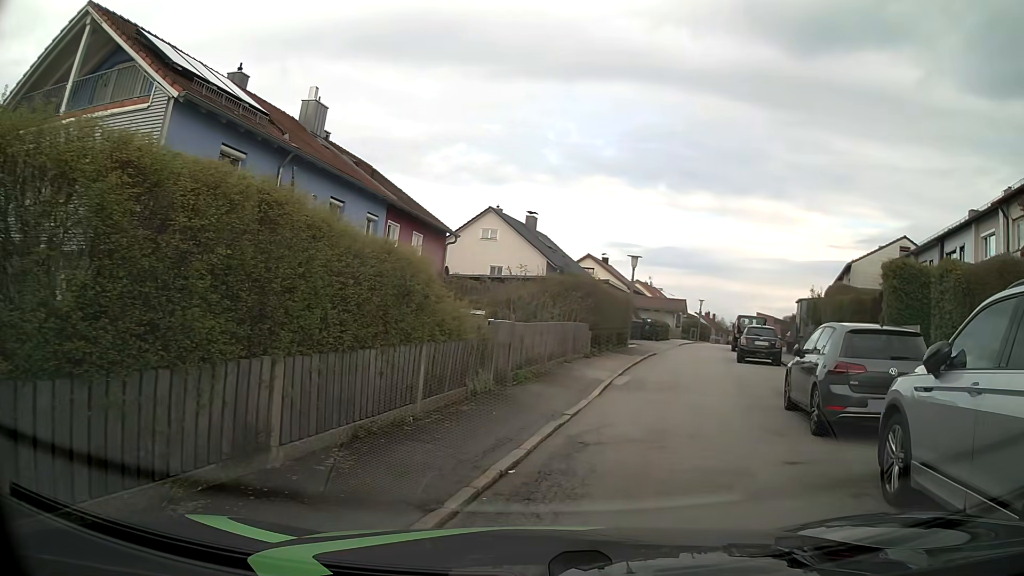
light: Day
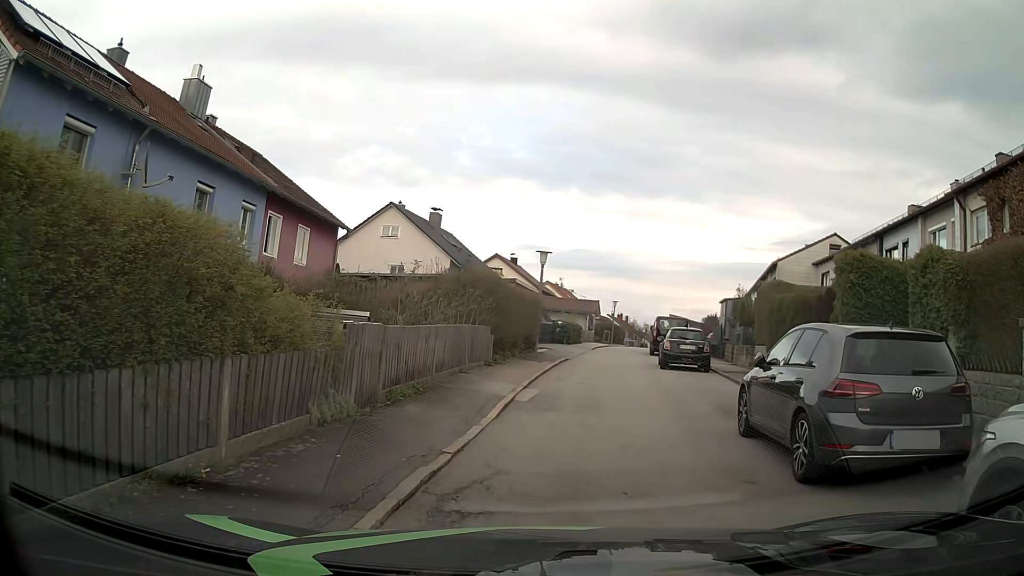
(+0.3, +2.7) m; +9°
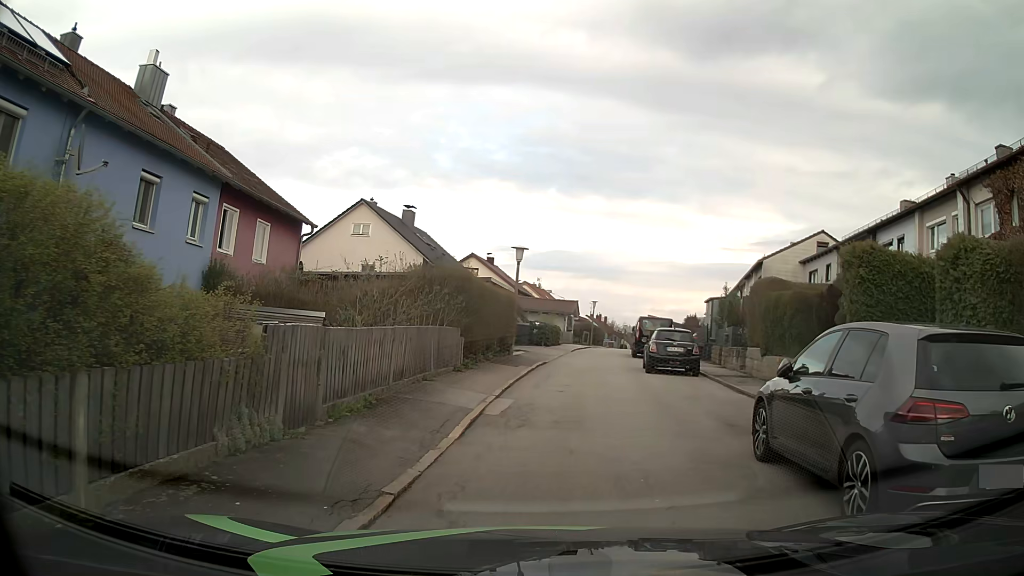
(0.0, +1.7) m; 0°
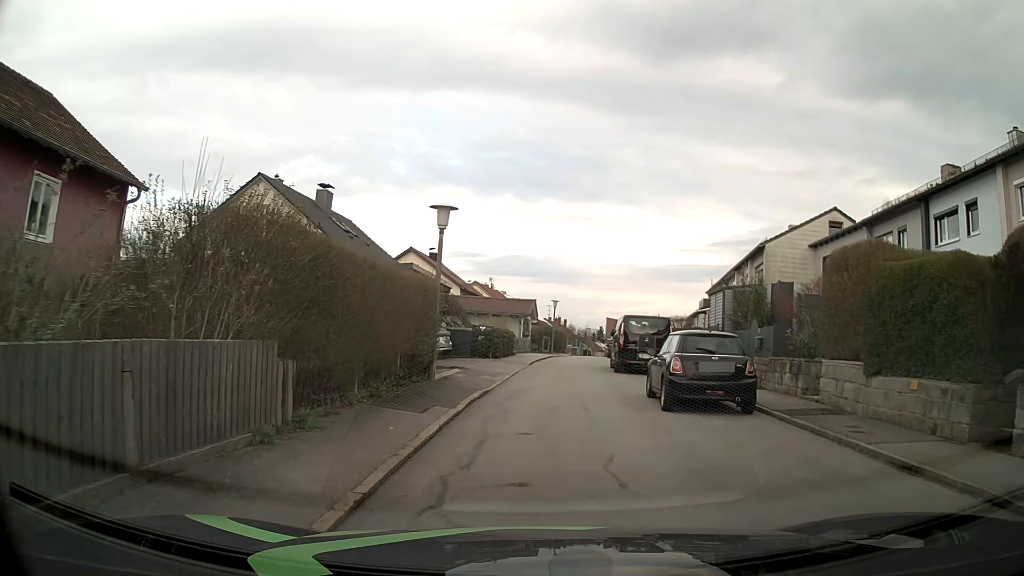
(+0.6, +9.3) m; +5°
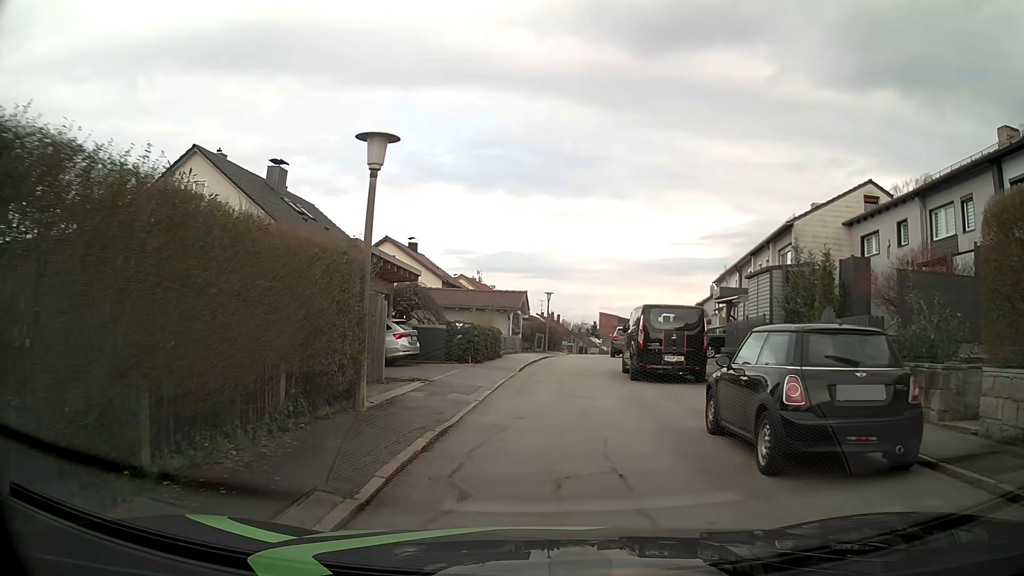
(+0.1, +5.7) m; +2°
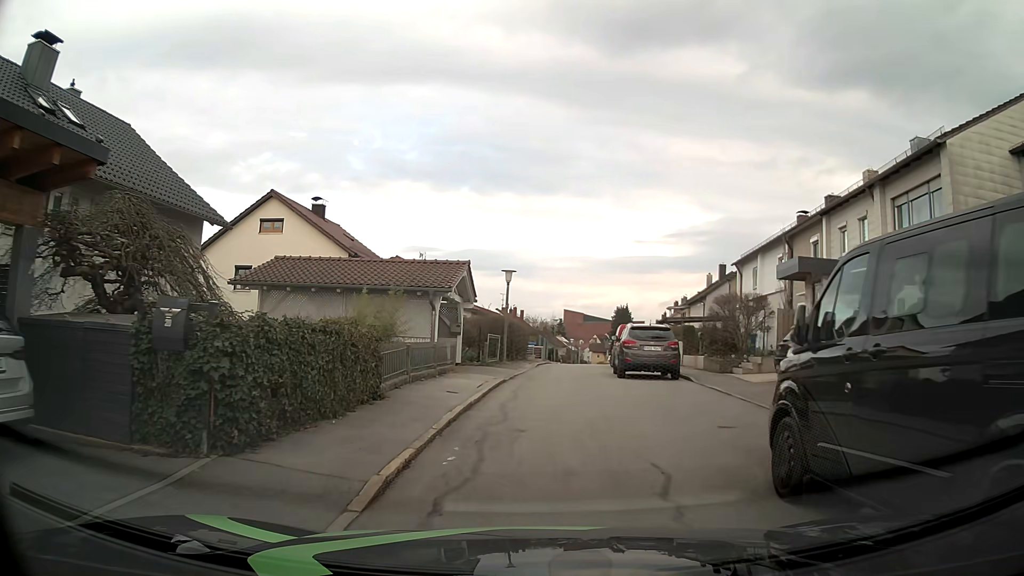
(+0.2, +15.7) m; +2°
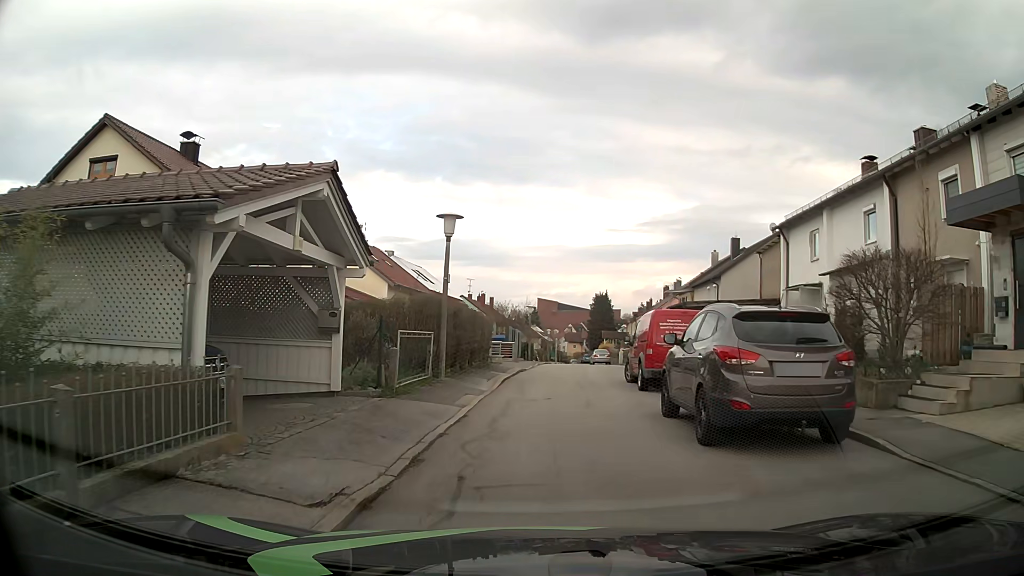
(+0.4, +12.3) m; +3°
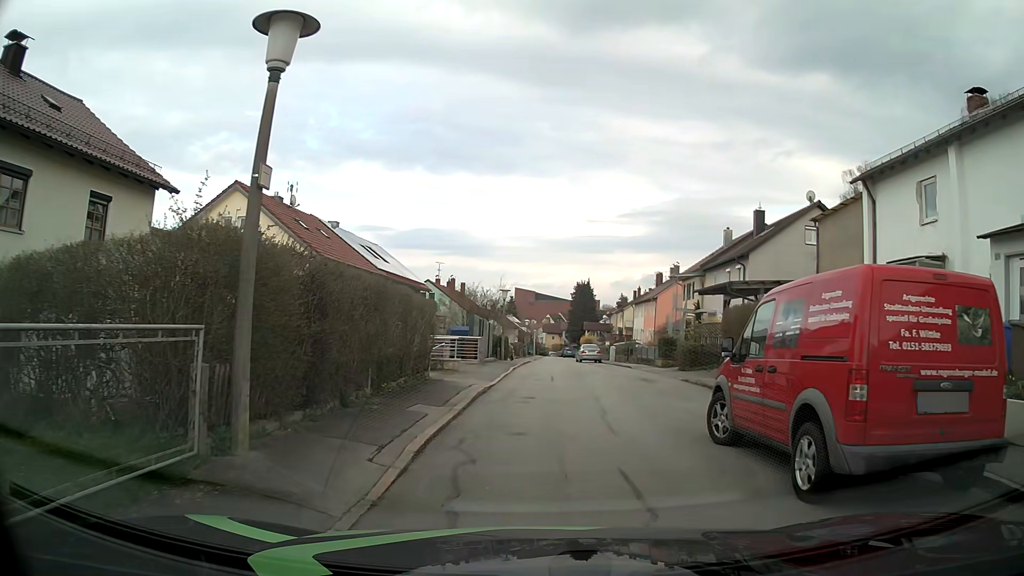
(0.0, +10.2) m; +1°
(0, +10) (+1, +20) (+1, +30) (+1, +40) (+2, +50) (+2, +60) (+2, +70) (+3, +80) (+3, +90) (+3, +100) m
